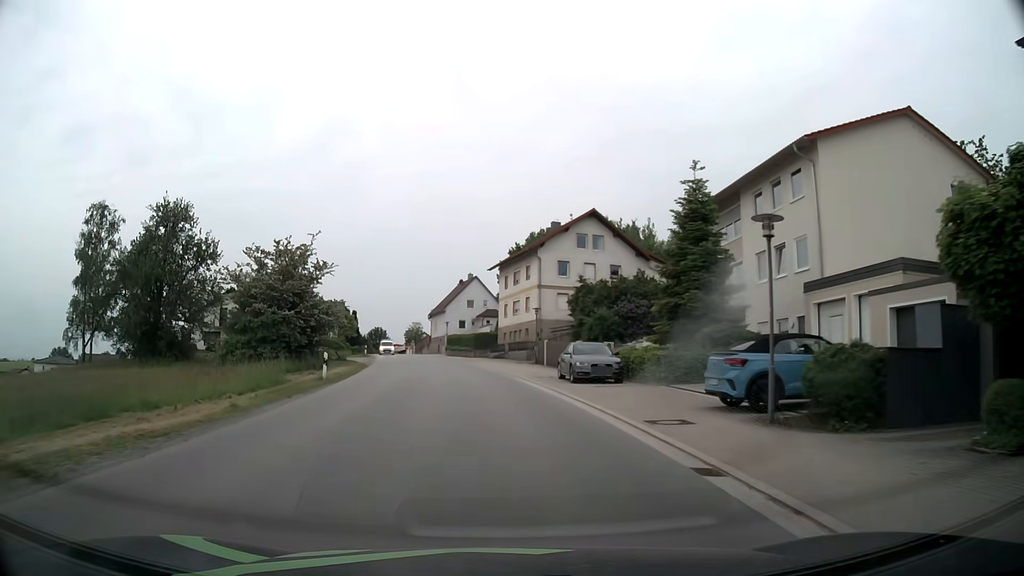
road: tertiary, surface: asphalt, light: Day
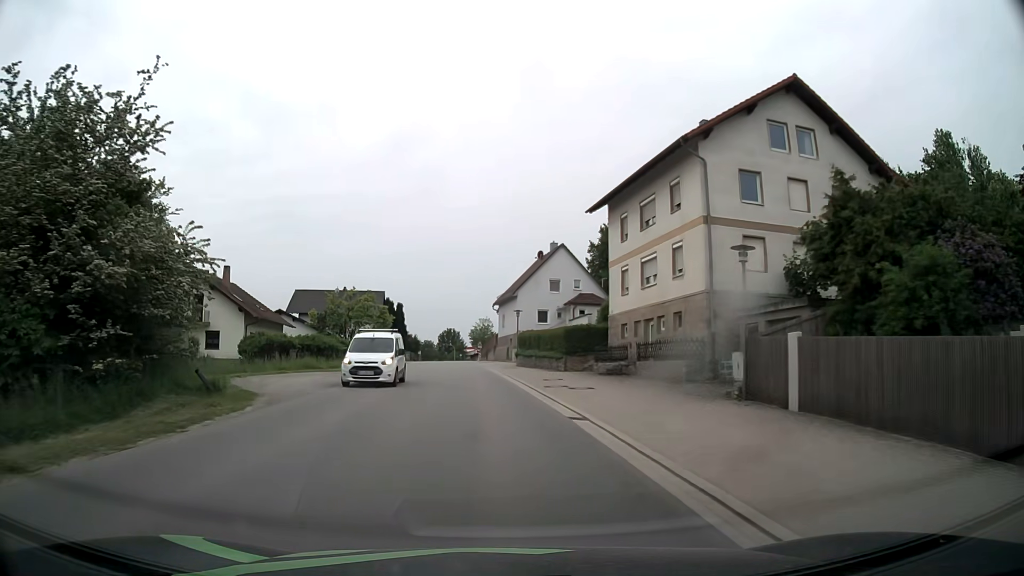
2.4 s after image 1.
(-1.6, +29.8) m; -7°
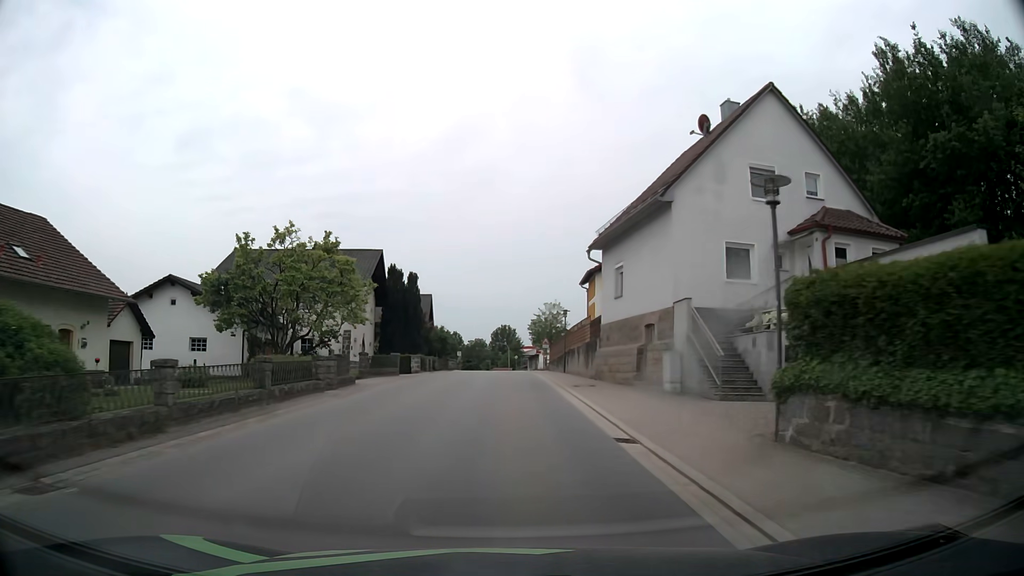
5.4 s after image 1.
(-2.3, +37.4) m; -5°
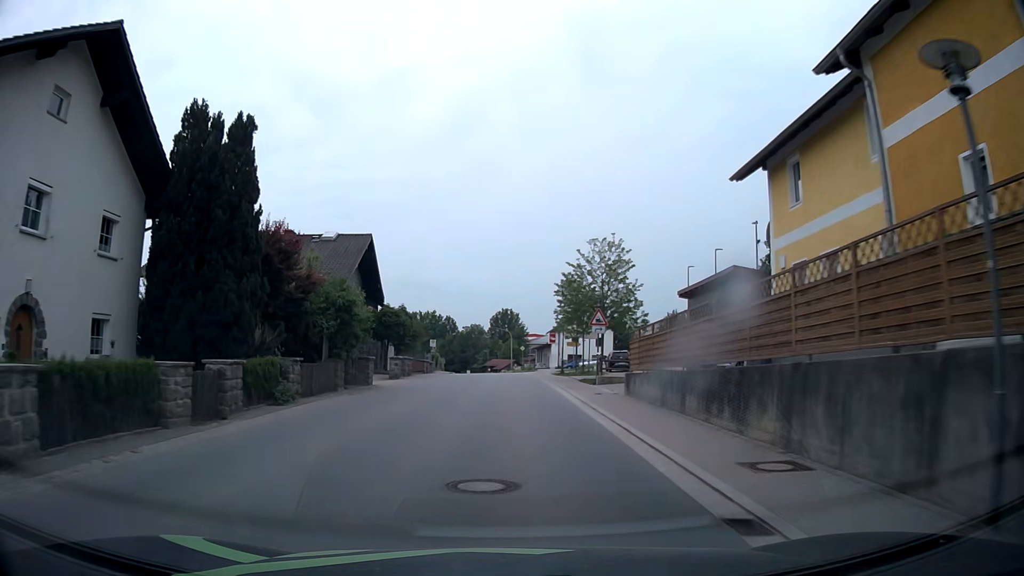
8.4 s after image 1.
(-0.1, +37.0) m; 0°
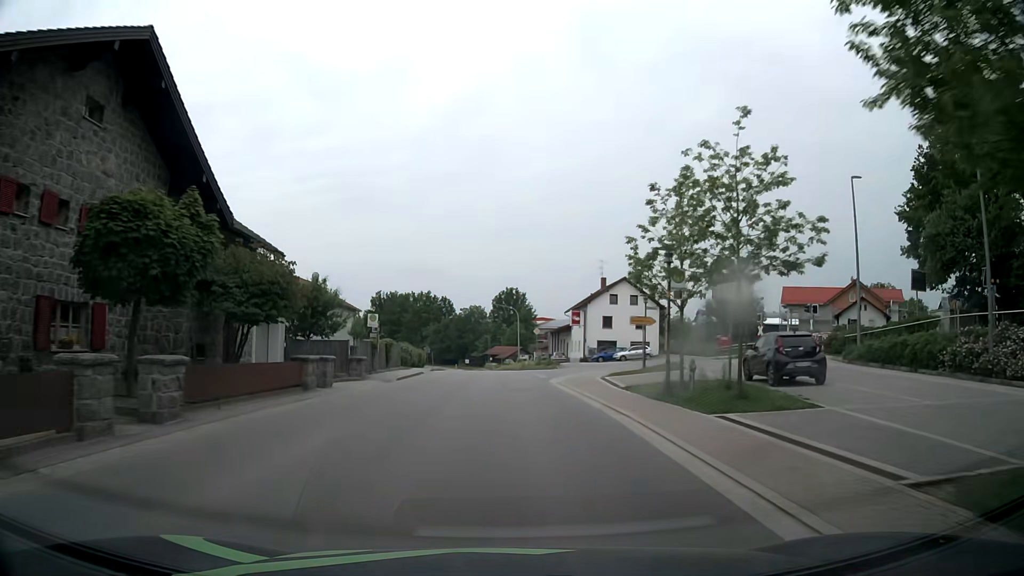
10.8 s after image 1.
(0.0, +29.3) m; -1°
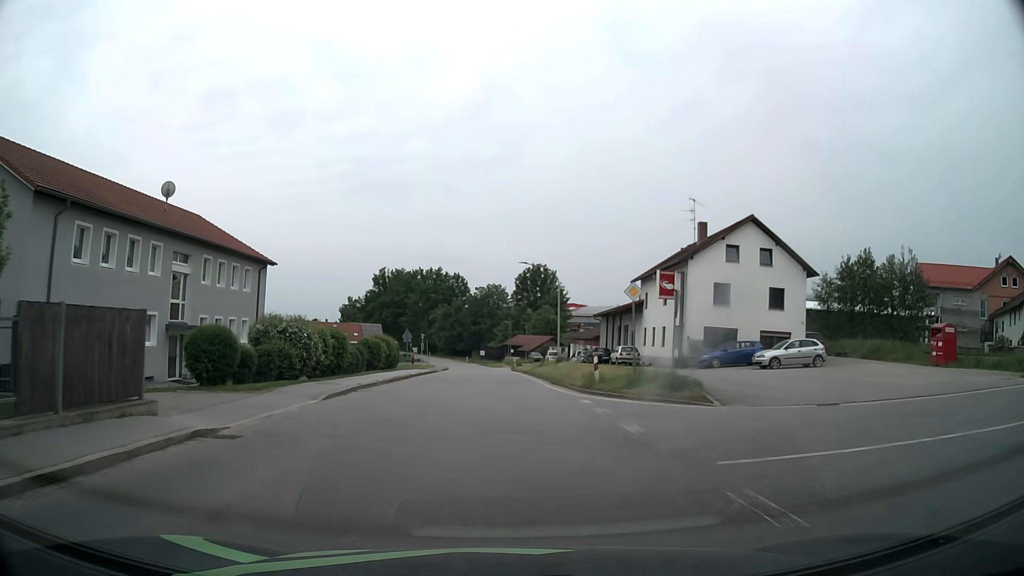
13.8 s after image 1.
(-0.3, +33.8) m; -2°
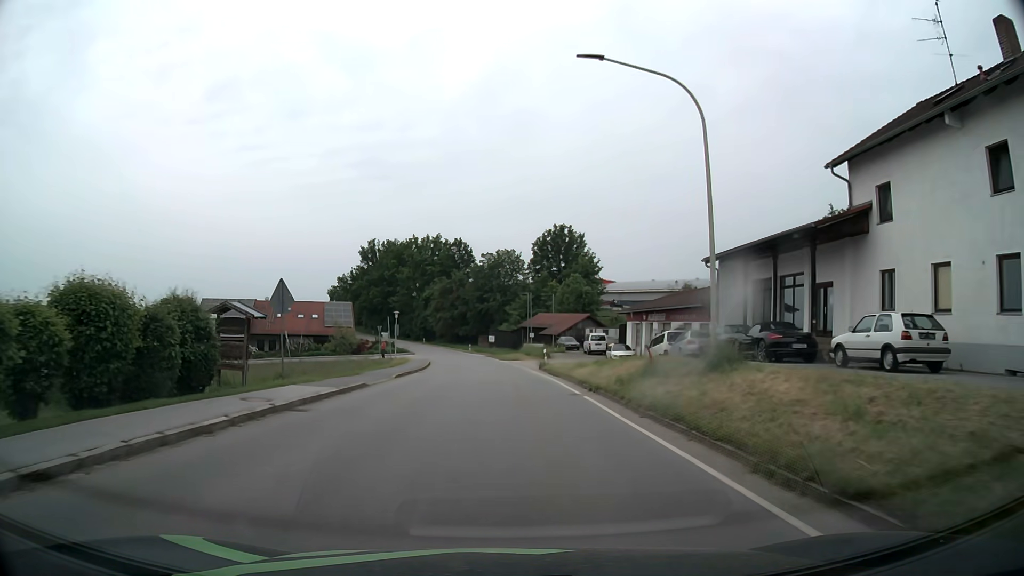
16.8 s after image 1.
(-0.4, +33.4) m; -1°
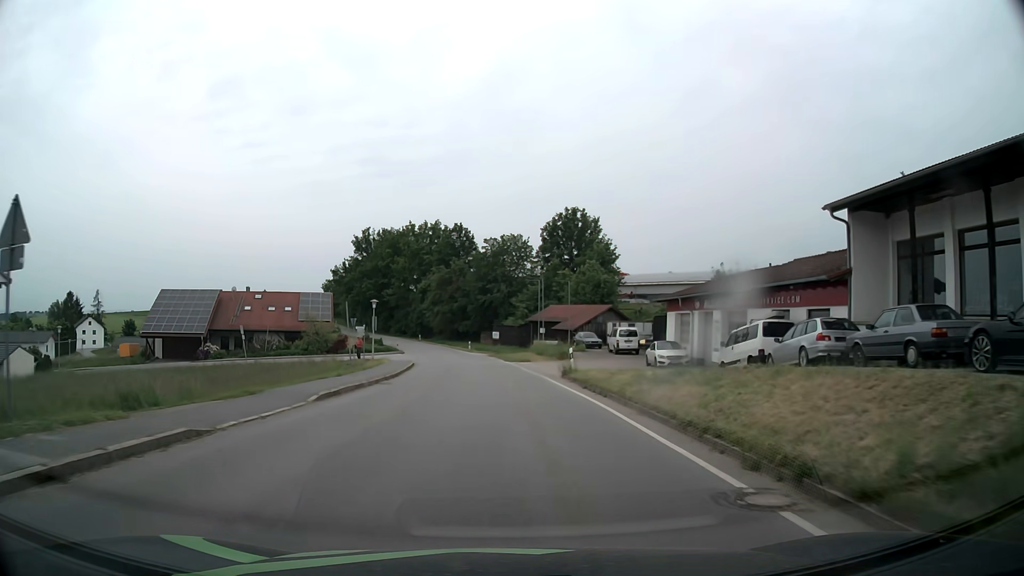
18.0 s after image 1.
(-0.1, +12.9) m; -1°
(0, +10) (0, +20) (-1, +30) (-1, +40) (-2, +50) (-3, +60) (-5, +70) (-7, +79) (-10, +89) (-14, +98) m
